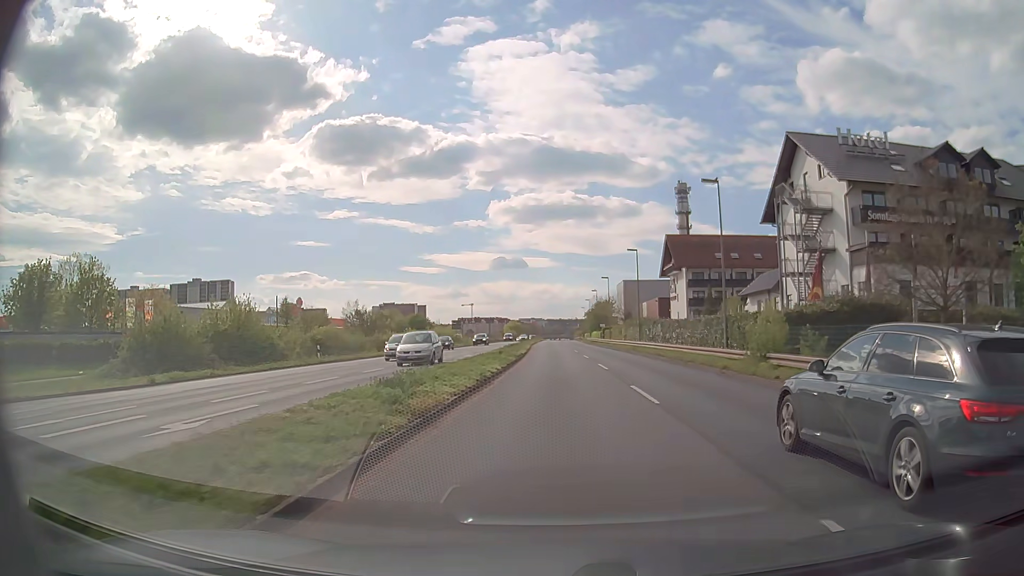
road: primary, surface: asphalt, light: Day
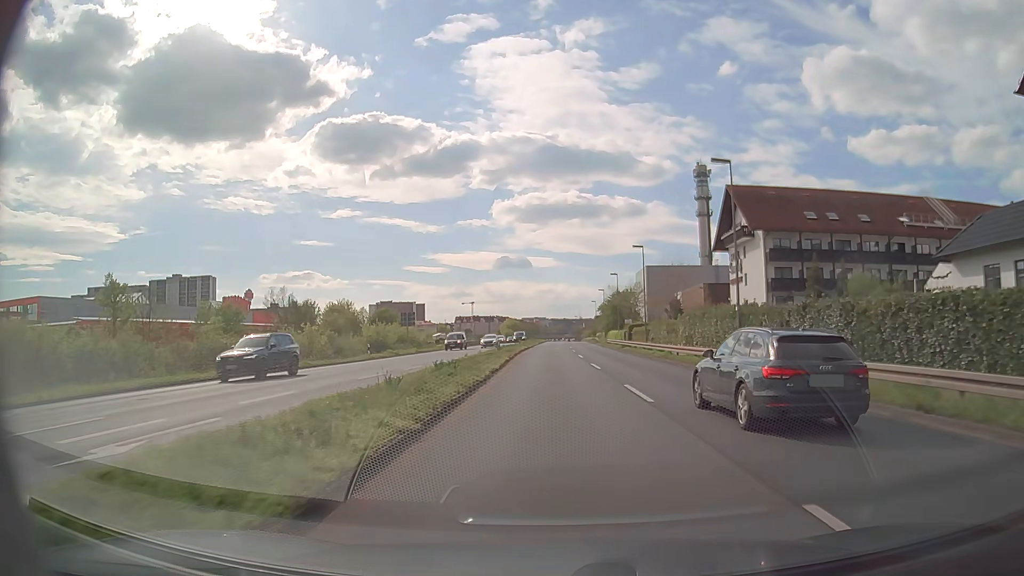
(-0.2, +37.5) m; -1°
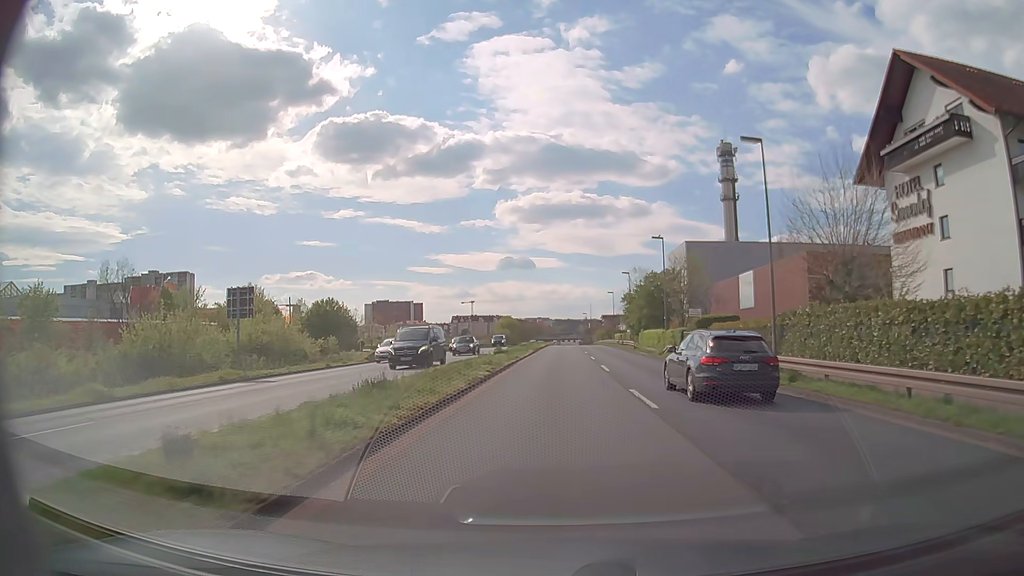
(-0.2, +38.8) m; 0°
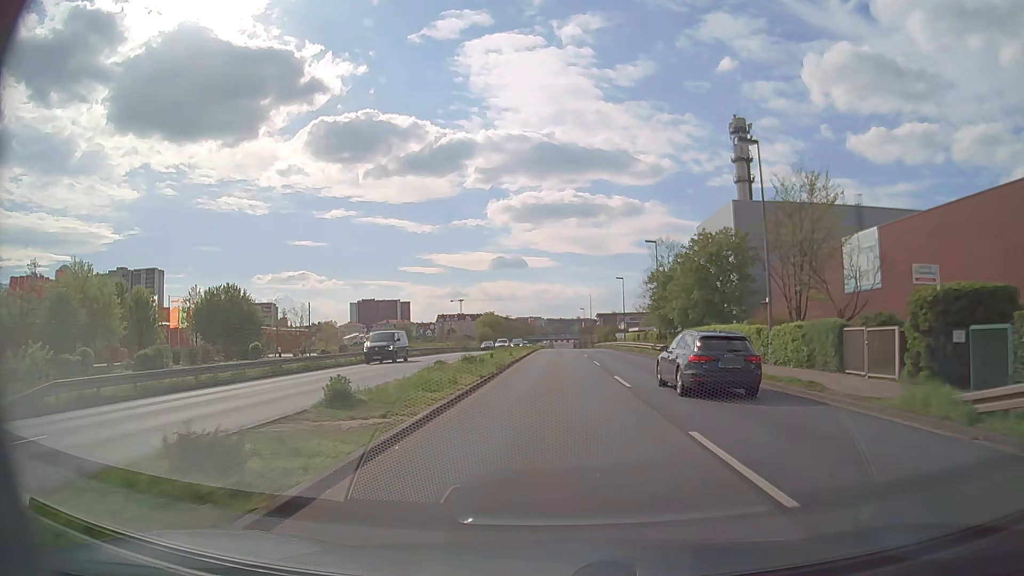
(+0.1, +31.9) m; +1°
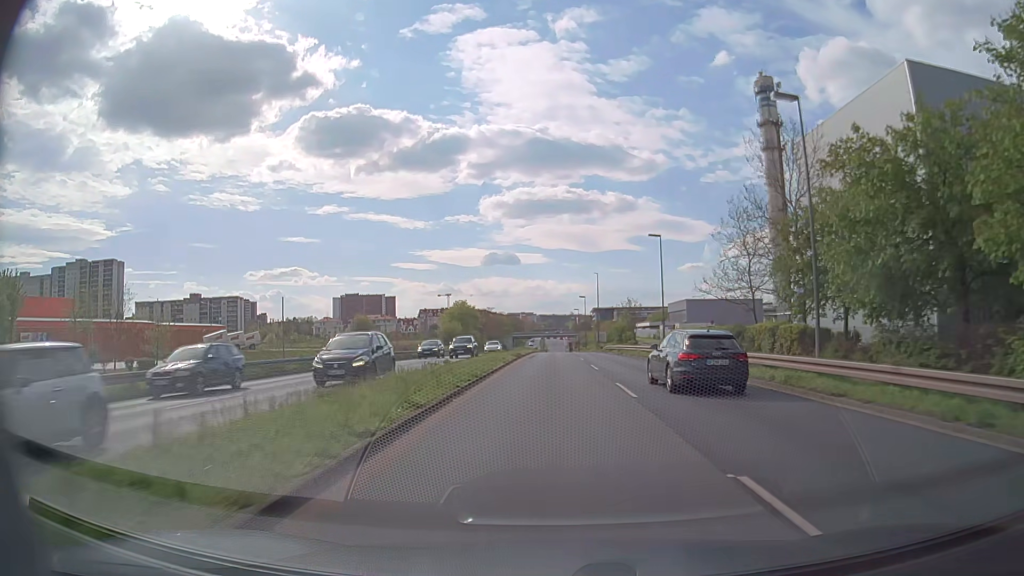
(0.0, +39.9) m; 0°
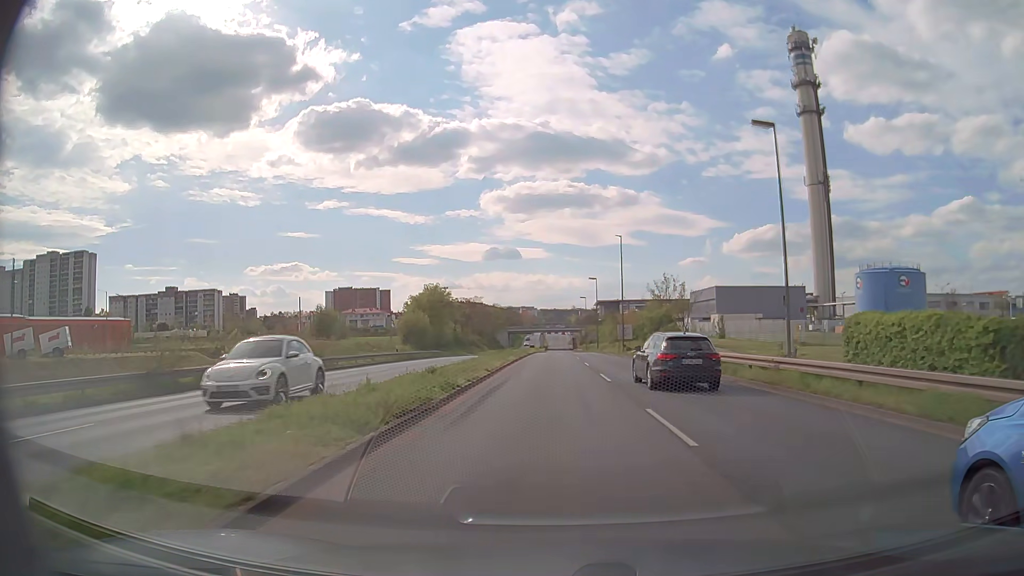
(0.0, +30.7) m; 0°
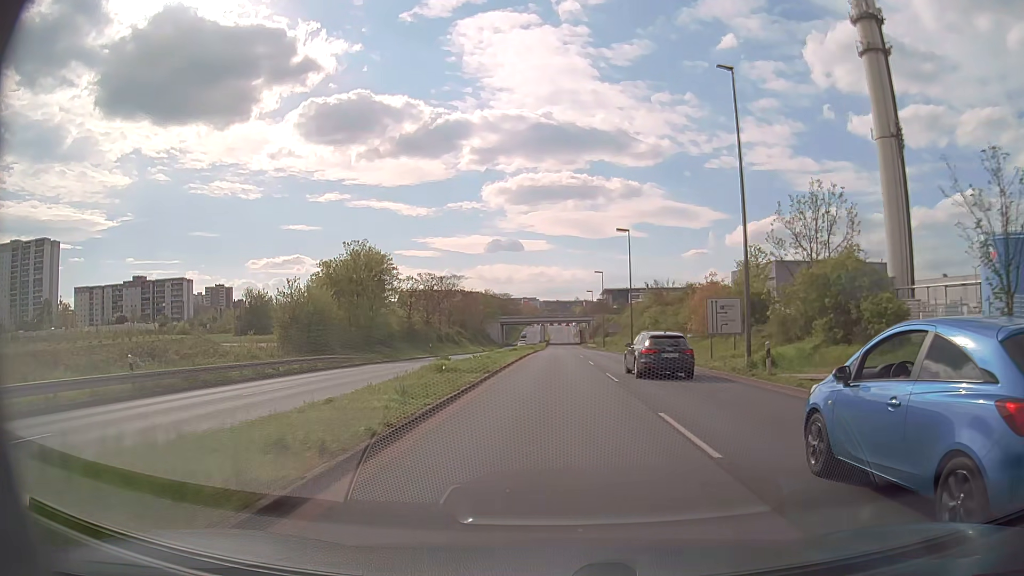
(-0.3, +37.6) m; 0°
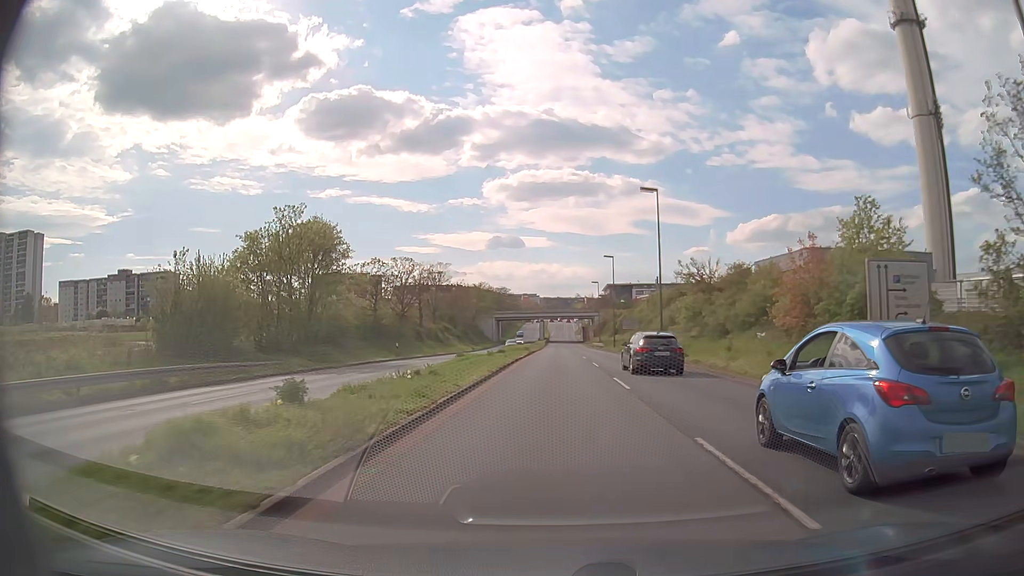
(0.0, +15.0) m; 0°
(0, +10) (0, +20) (0, +30) (0, +40) (0, +50) (0, +60) (0, +70) (0, +80) (0, +90) (0, +100) m
